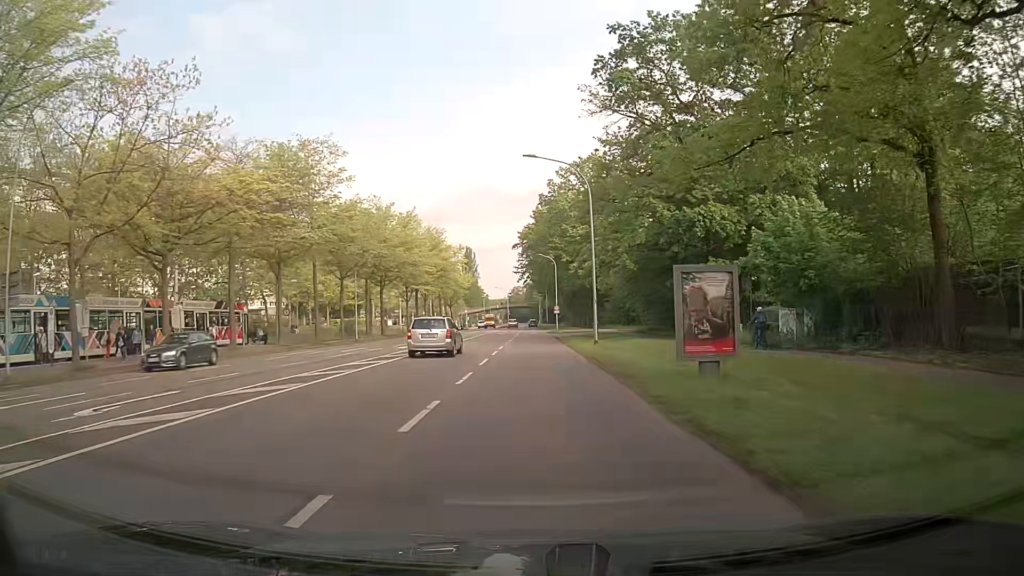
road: secondary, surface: asphalt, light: Day
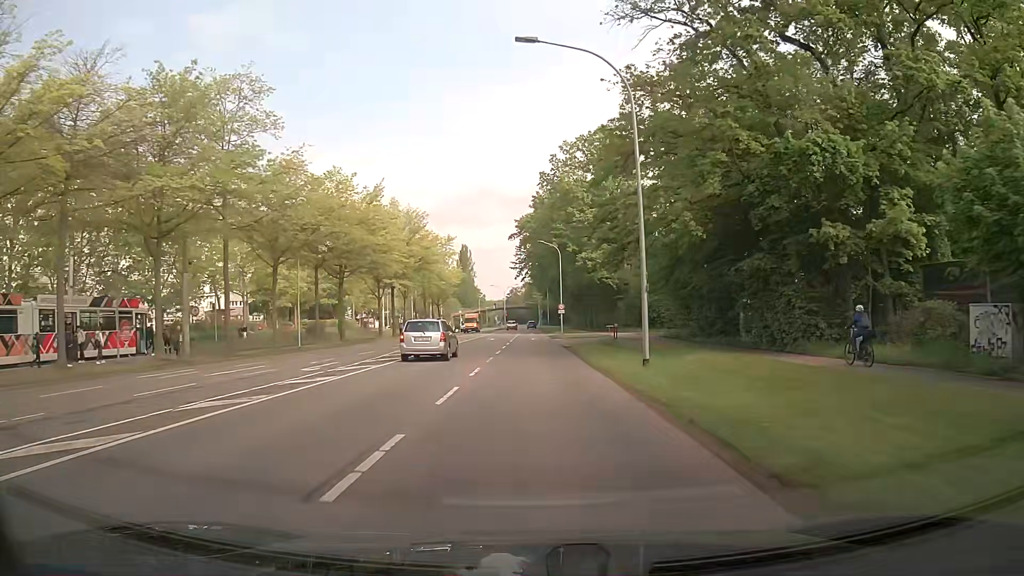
(-0.1, +15.2) m; 0°
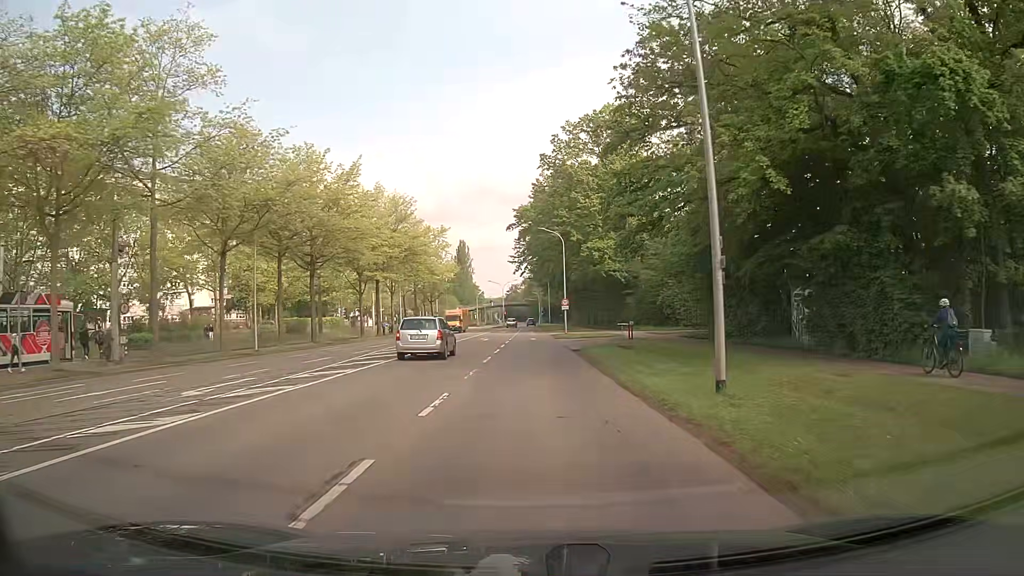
(0.0, +7.6) m; 0°
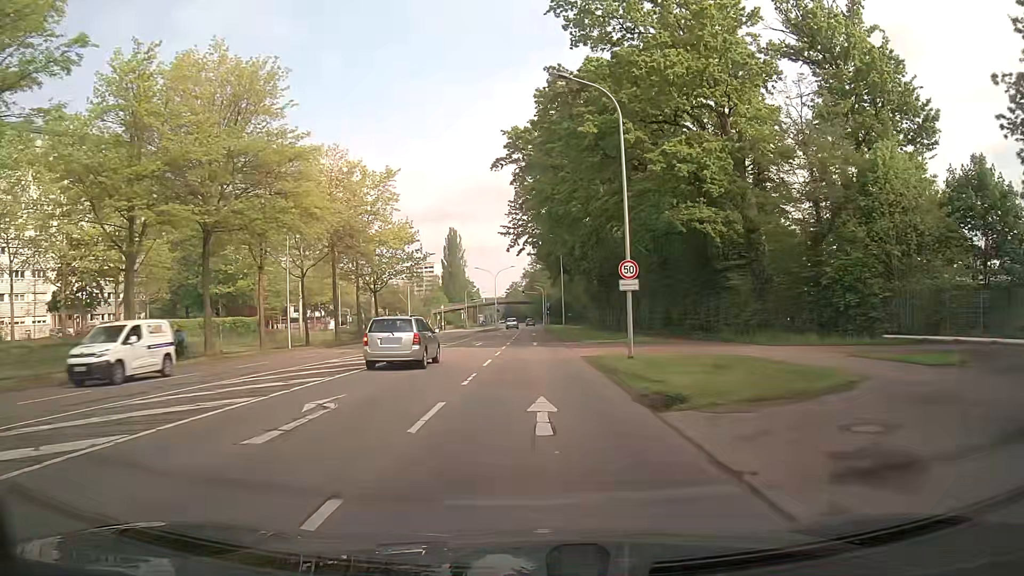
(+0.1, +37.6) m; 0°
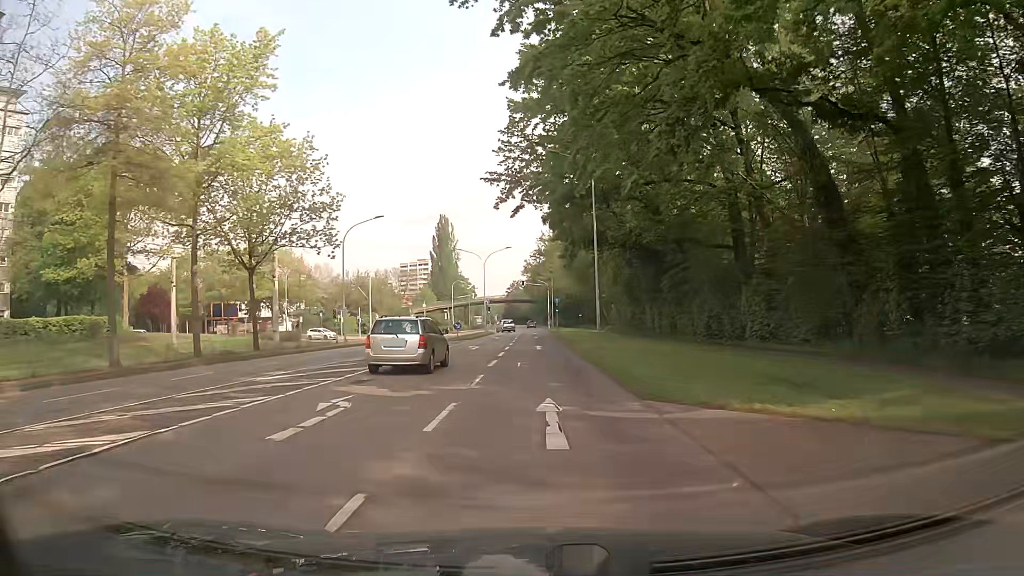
(-0.1, +29.8) m; 0°
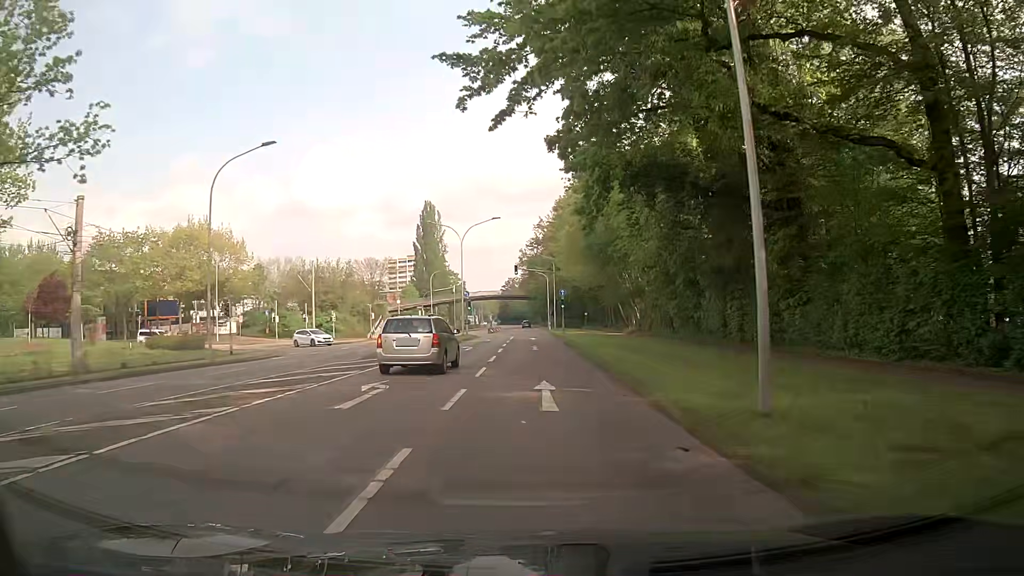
(-0.1, +22.2) m; -1°
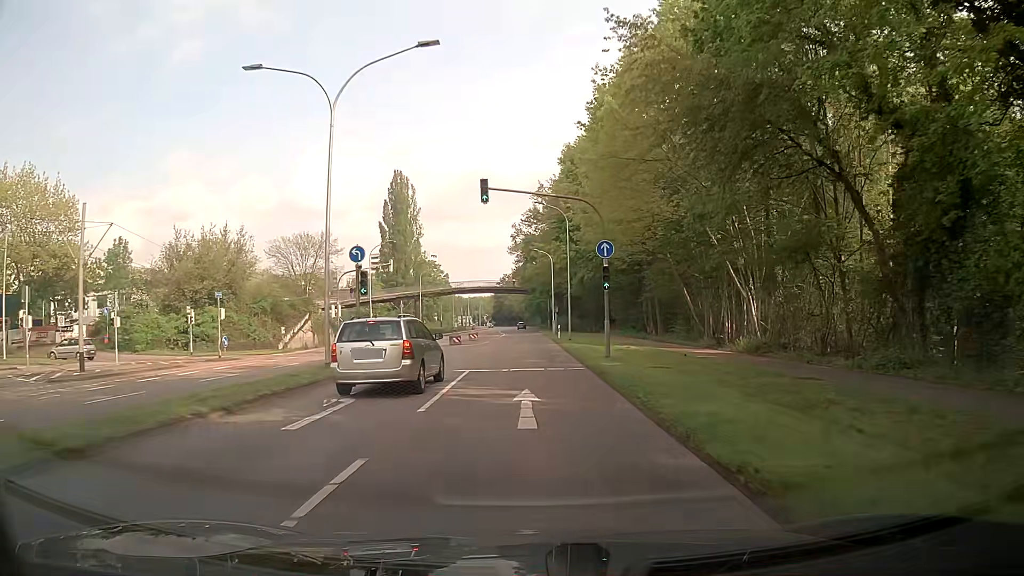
(+0.8, +36.7) m; +2°
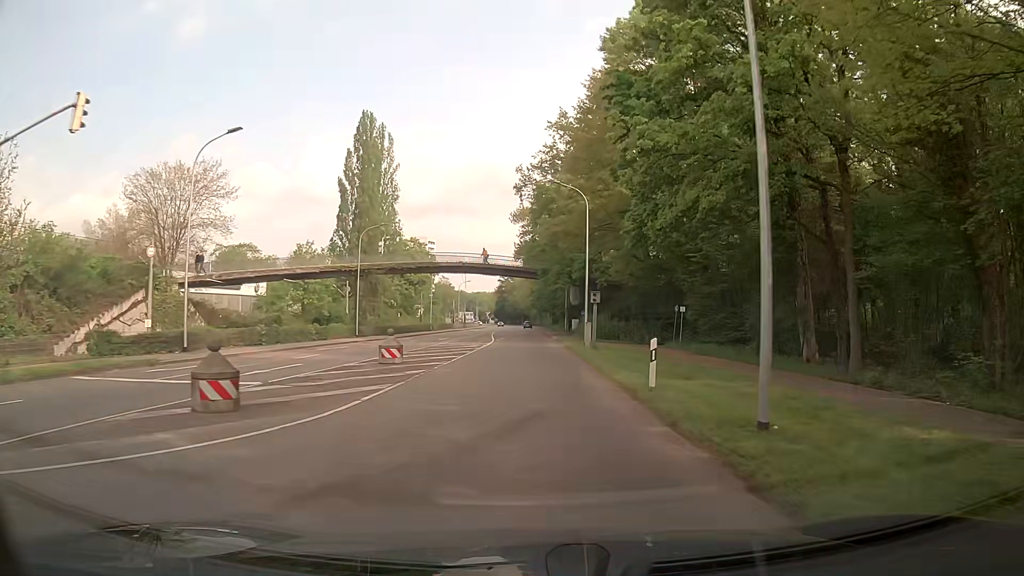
(-0.5, +36.8) m; +1°
